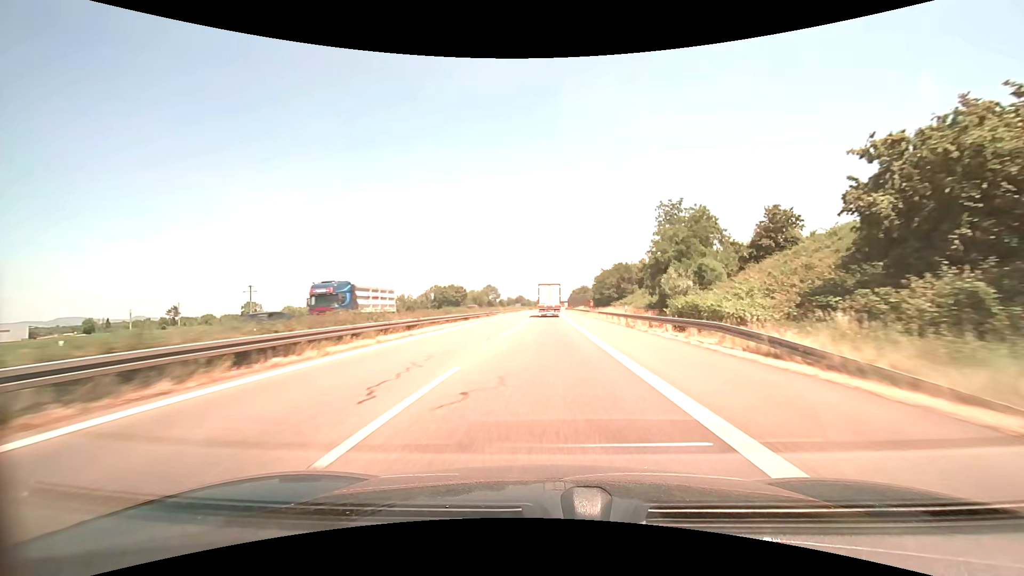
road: motorway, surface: asphalt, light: Day
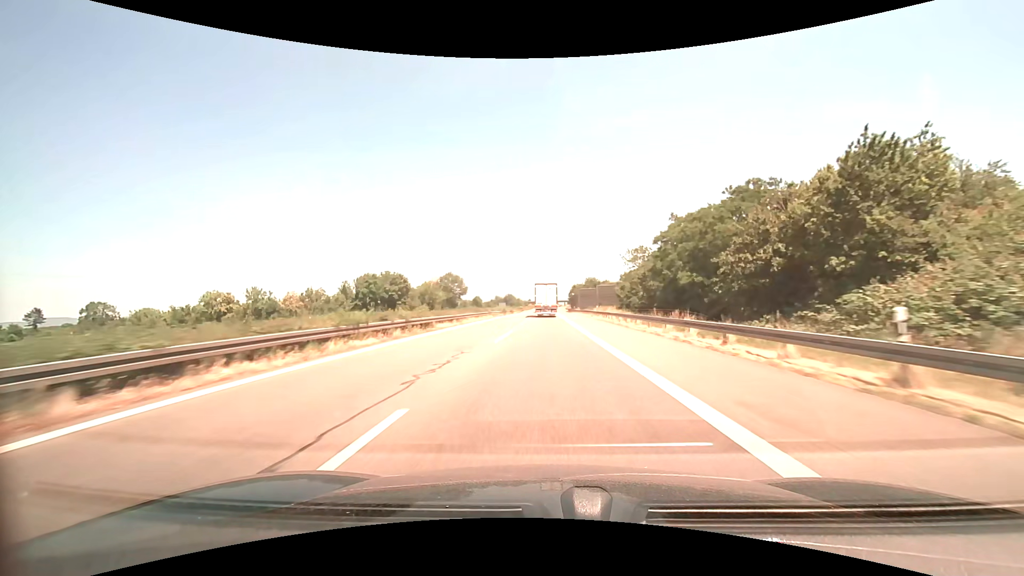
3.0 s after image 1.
(+0.6, +76.3) m; +1°
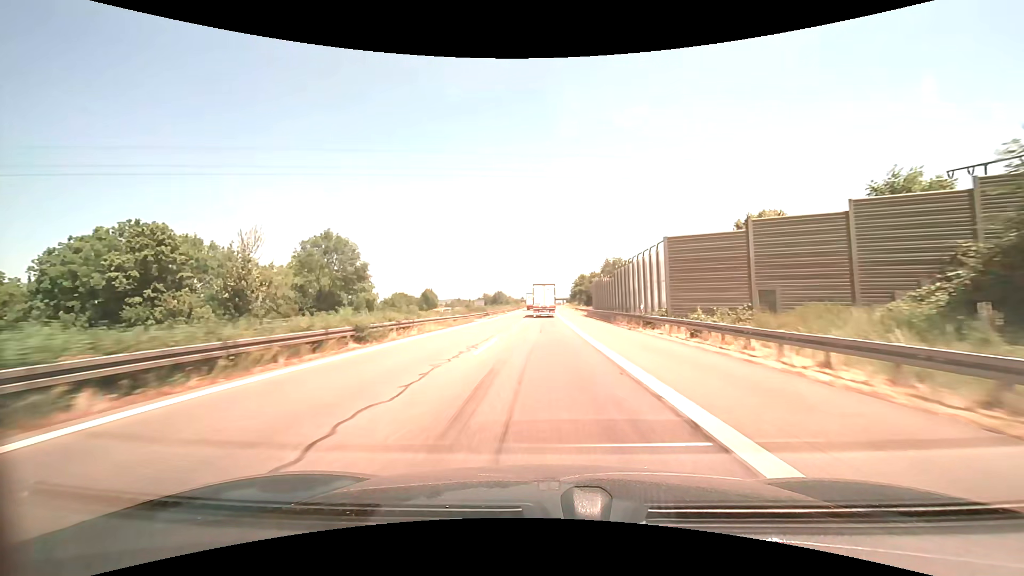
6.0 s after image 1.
(+0.1, +76.0) m; 0°
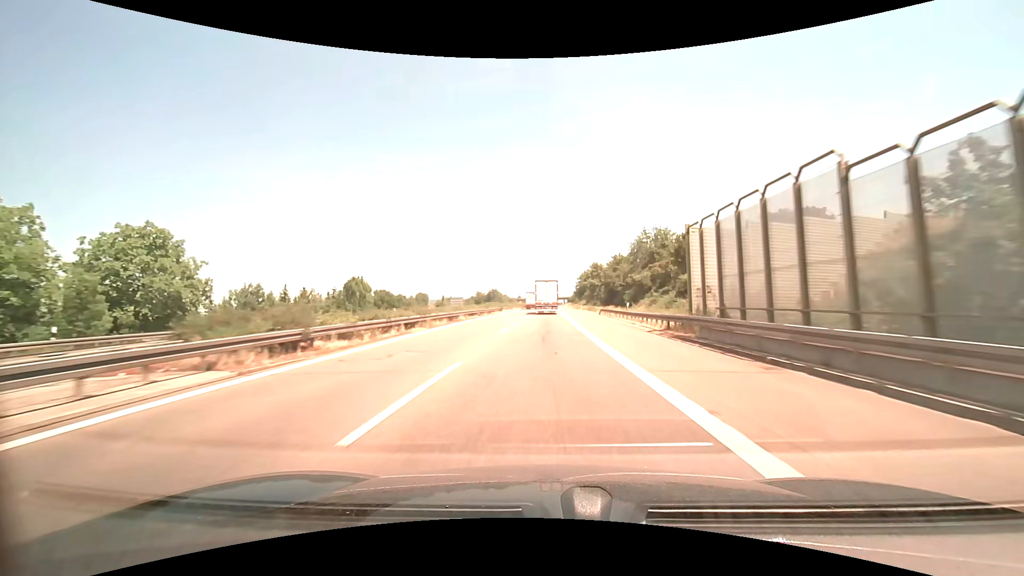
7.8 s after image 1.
(0.0, +45.6) m; 0°
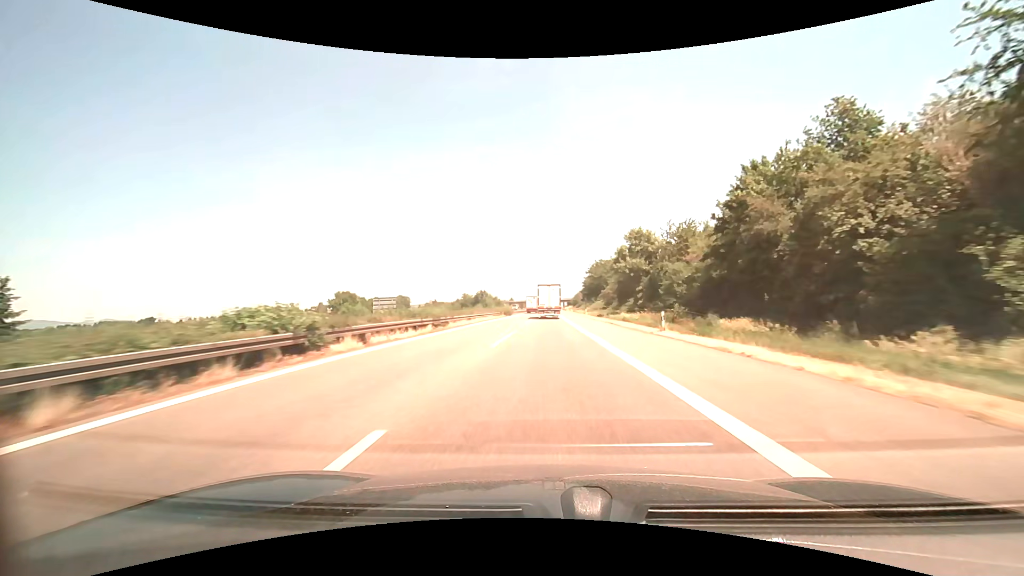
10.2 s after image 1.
(+0.2, +60.7) m; 0°
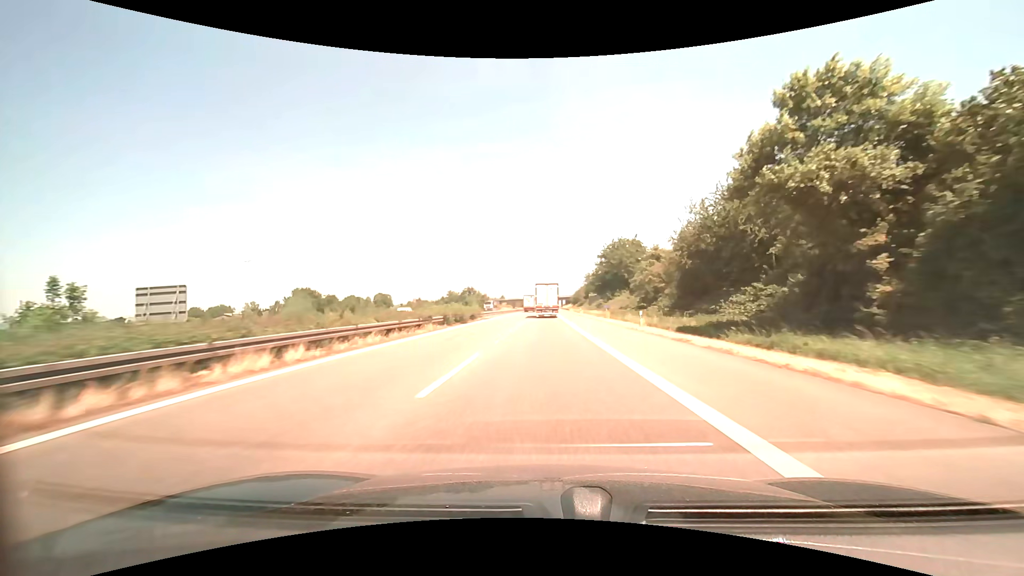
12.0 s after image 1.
(+0.2, +45.3) m; +1°
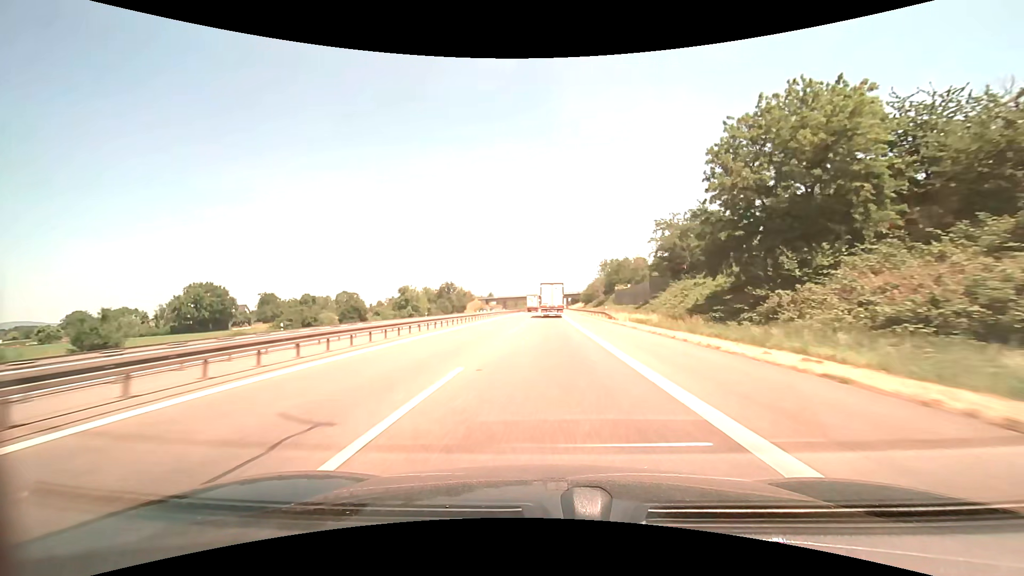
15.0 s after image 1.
(0.0, +75.7) m; 0°
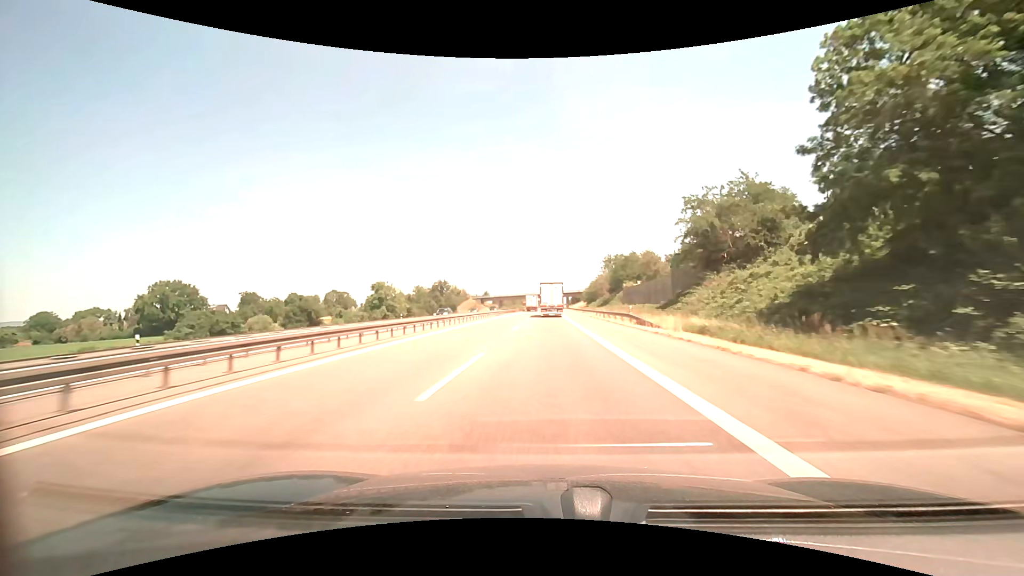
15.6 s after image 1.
(0.0, +15.1) m; 0°
(0, +10) (0, +20) (0, +30) (0, +40) (0, +50) (0, +60) (0, +70) (0, +80) (+1, +90) (+1, +100) m
